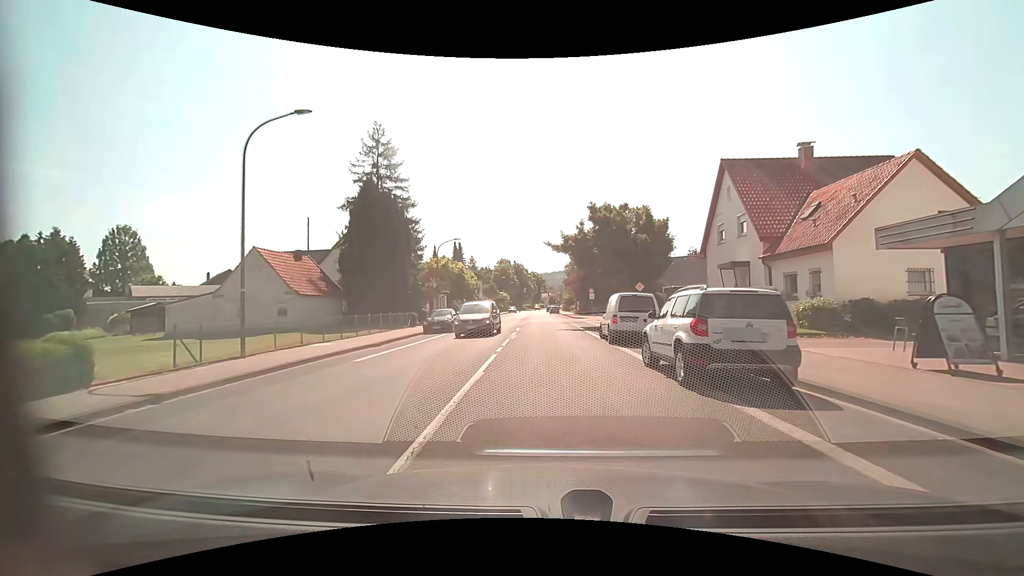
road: tertiary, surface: asphalt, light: Day
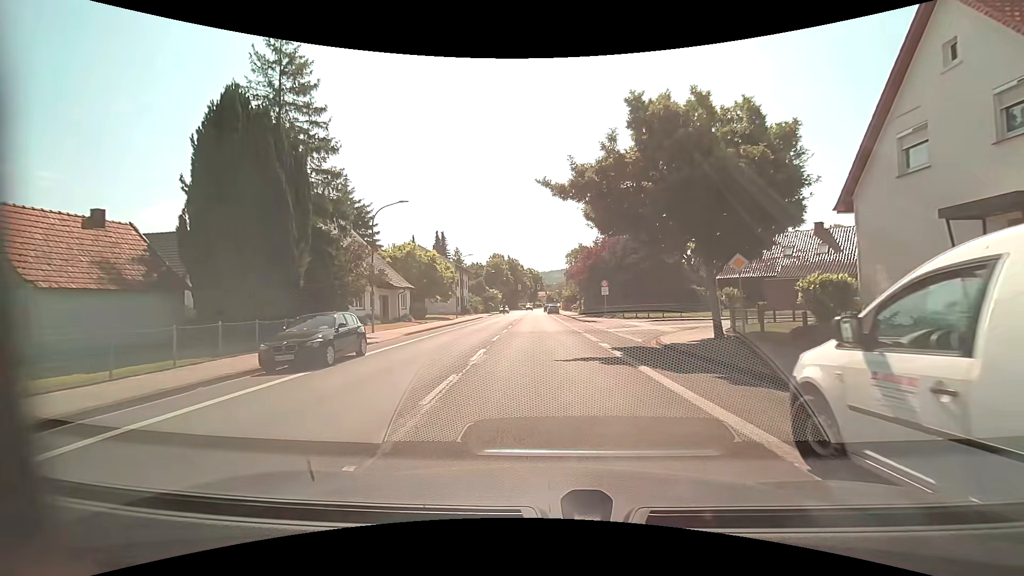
(+0.1, +16.4) m; 0°
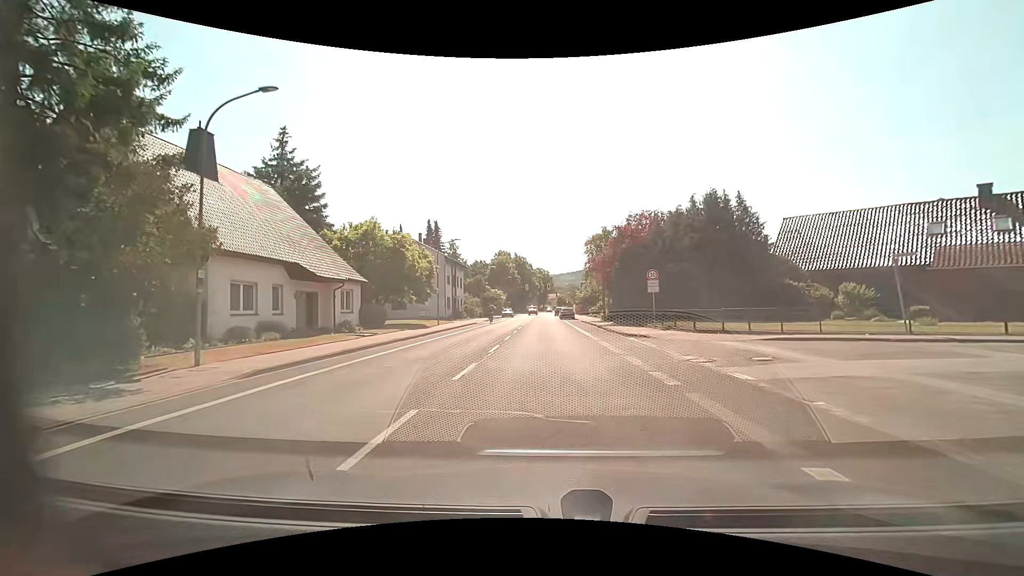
(-0.3, +15.8) m; -2°
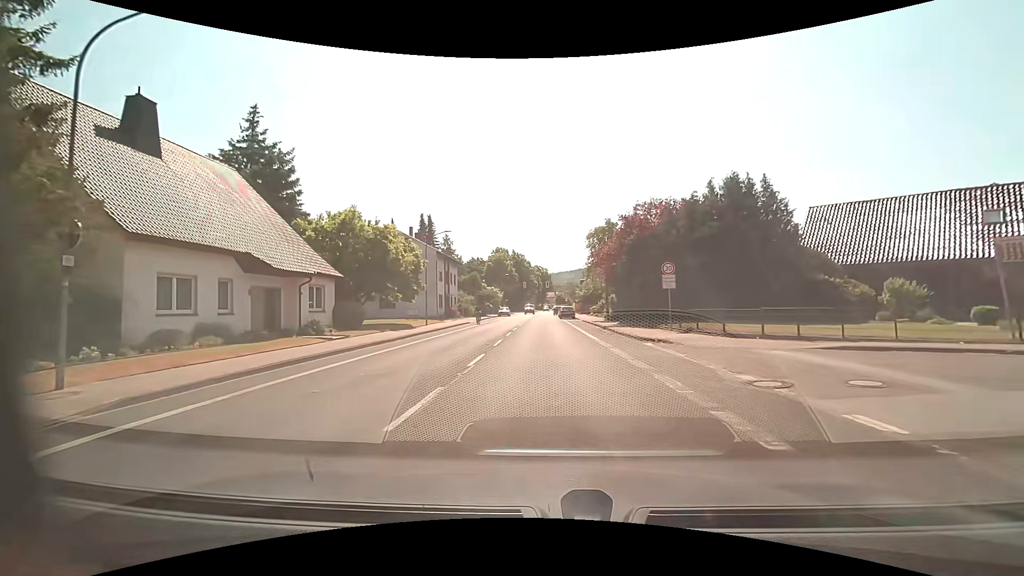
(0.0, +3.9) m; 0°
(0, +10) (0, +20) (+1, +30) (+1, +40) (0, +50) (0, +60) (0, +70) (0, +80) (+1, +90) (+1, +100) m
